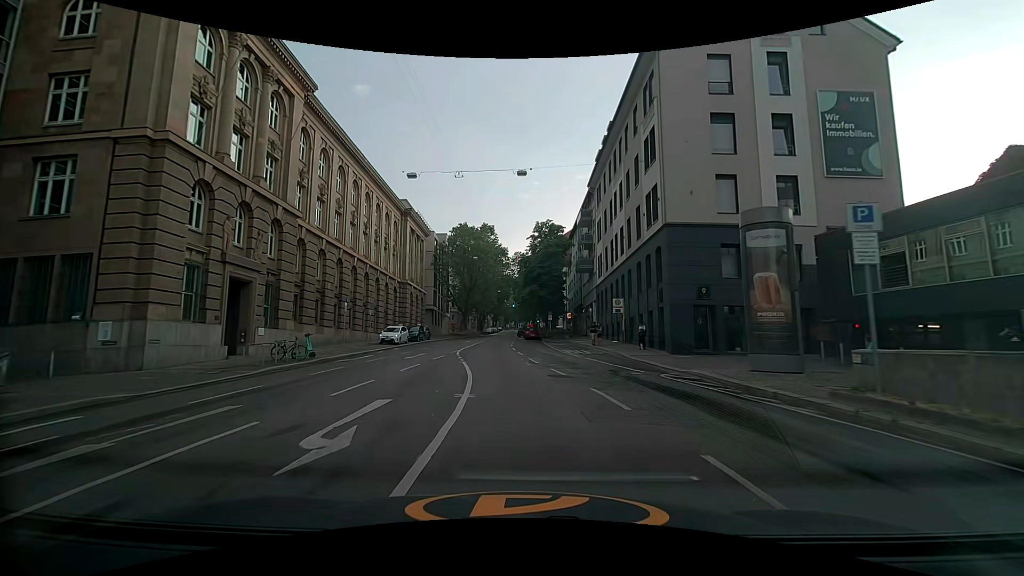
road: secondary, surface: asphalt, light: Day
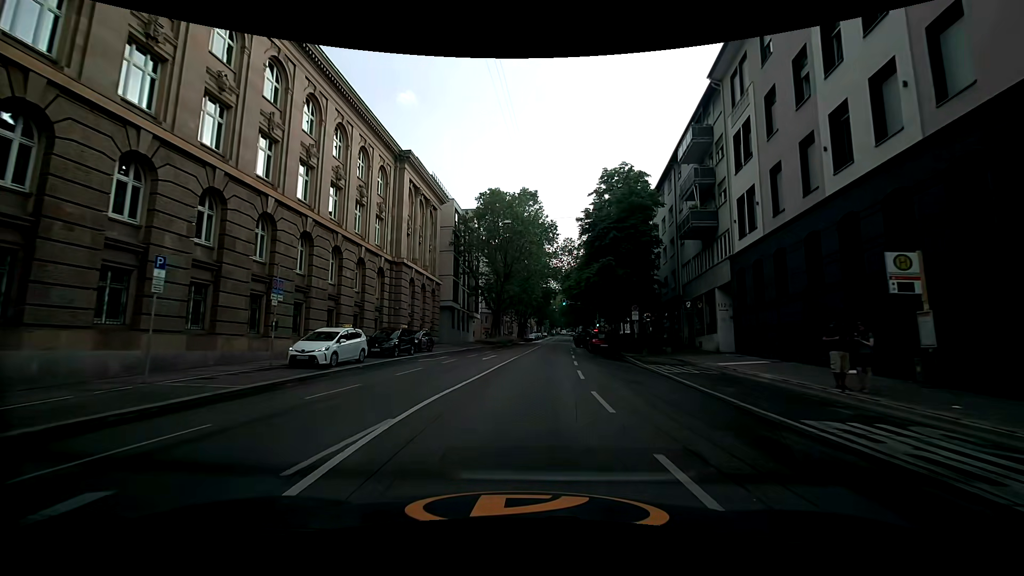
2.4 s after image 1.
(-1.1, +24.0) m; -1°
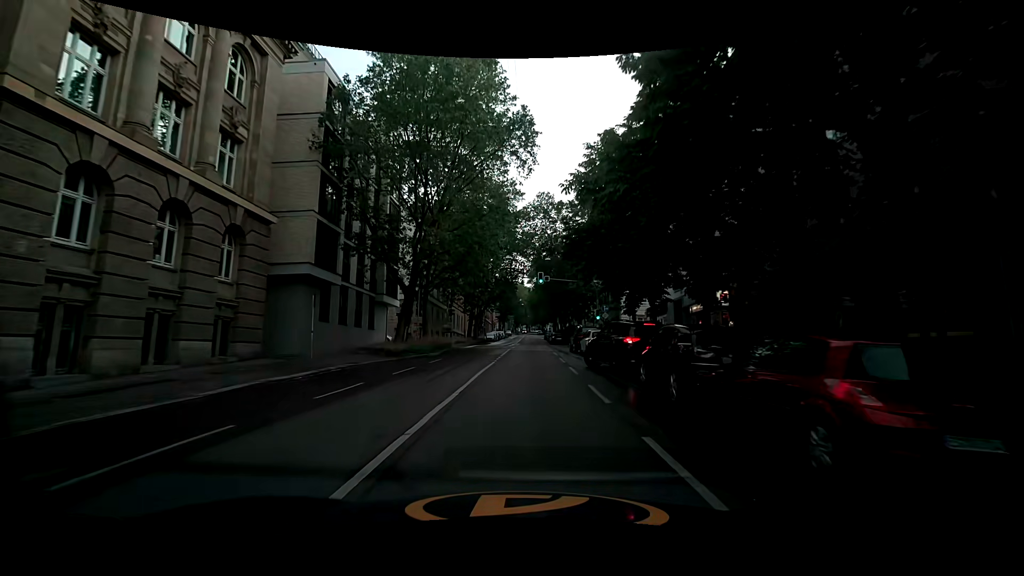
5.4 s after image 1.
(-0.3, +30.1) m; +1°
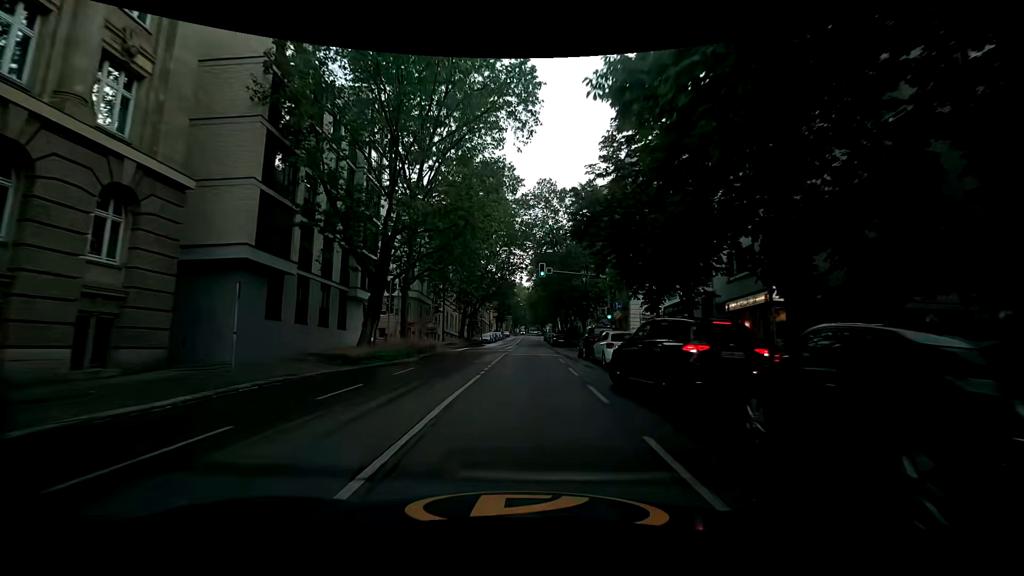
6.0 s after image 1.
(0.0, +6.1) m; 0°
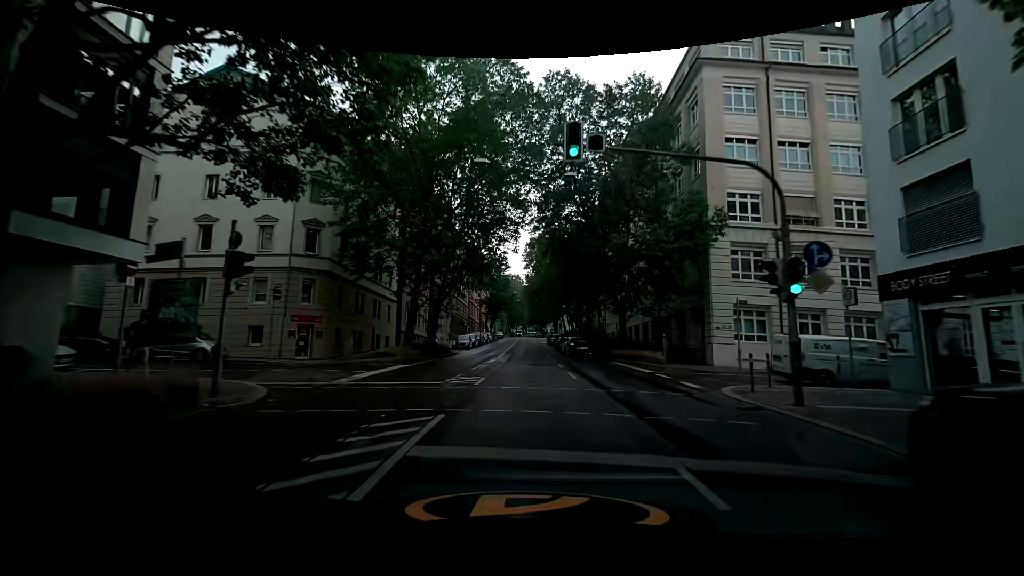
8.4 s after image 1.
(+0.2, +24.3) m; 0°
